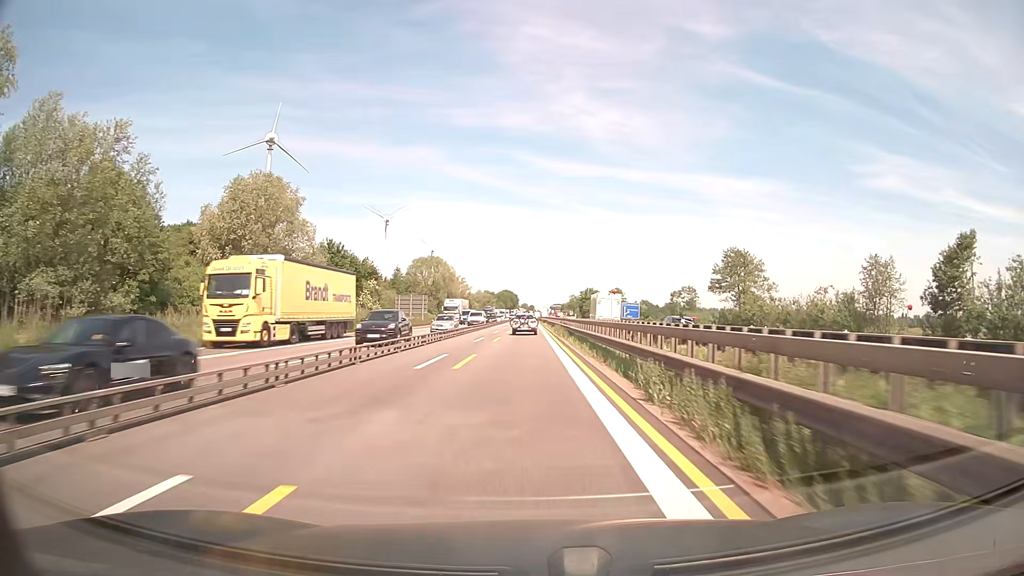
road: motorway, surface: asphalt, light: Day
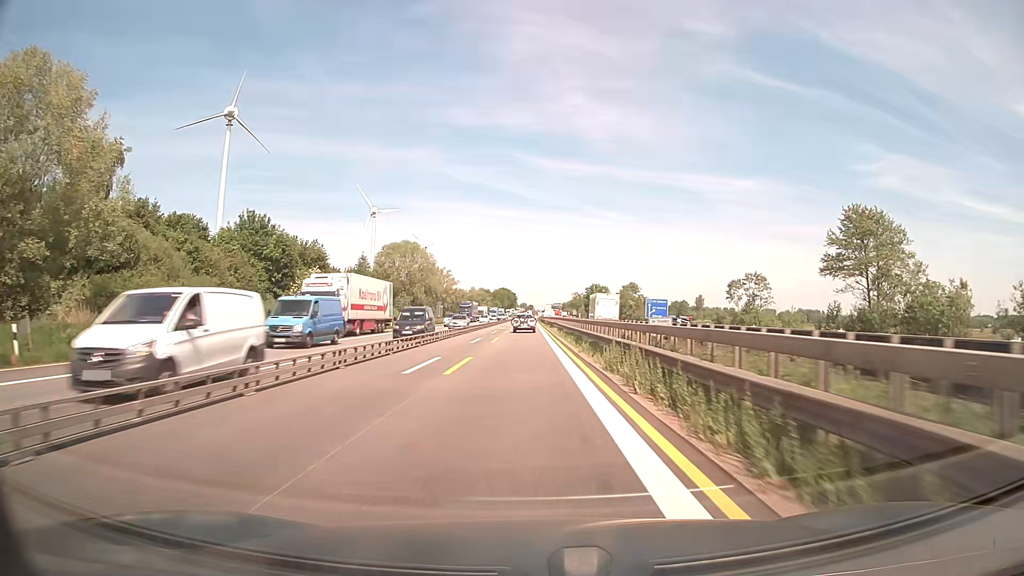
(+0.1, +37.6) m; 0°
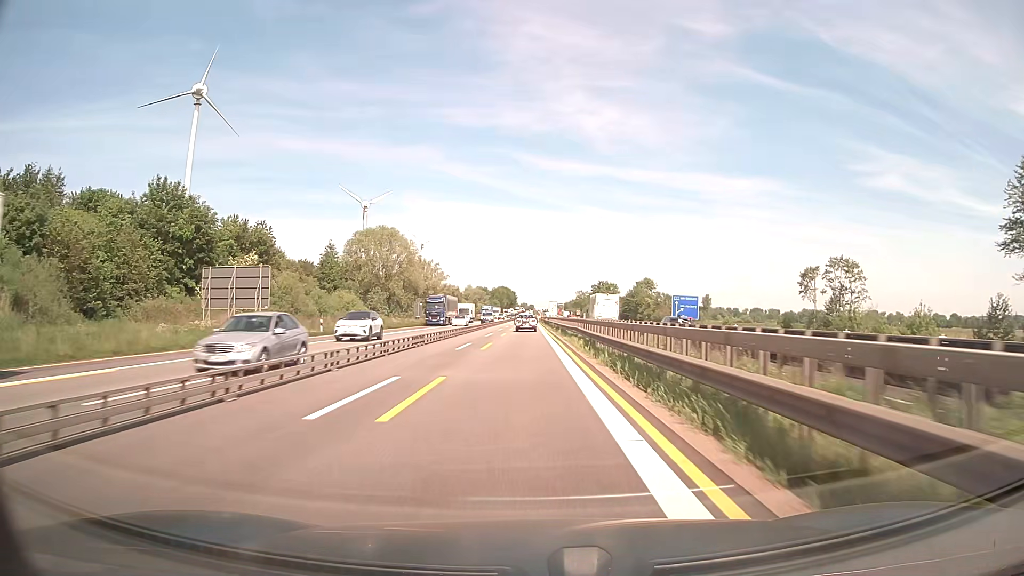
(0.0, +25.1) m; 0°
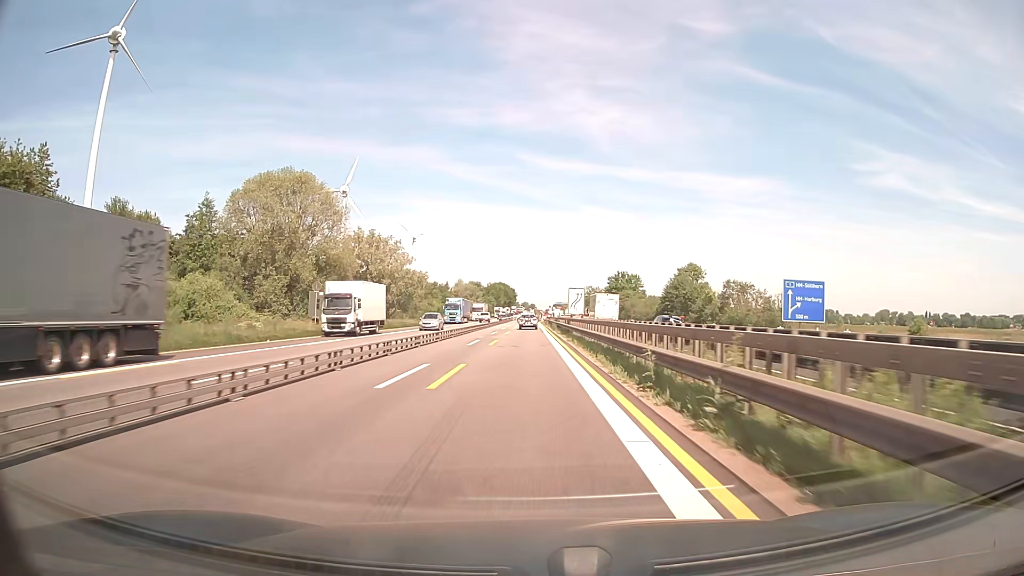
(-0.1, +50.2) m; 0°
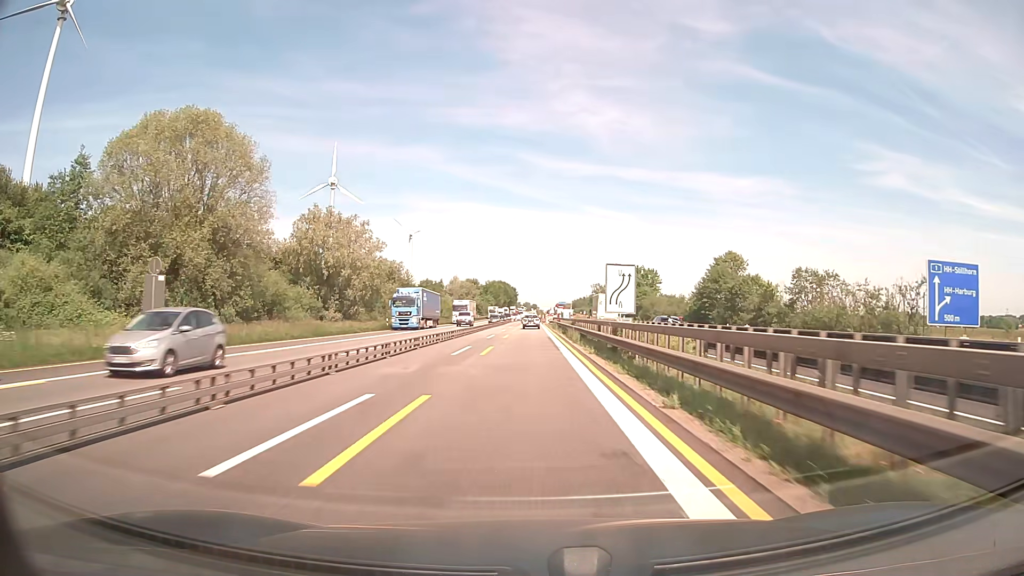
(0.0, +25.1) m; 0°
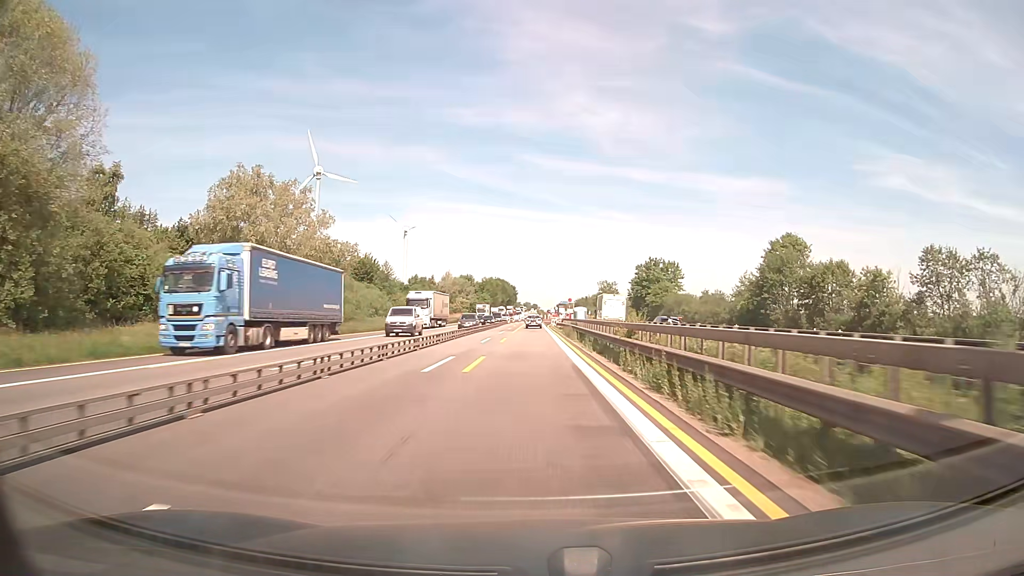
(0.0, +25.1) m; 0°
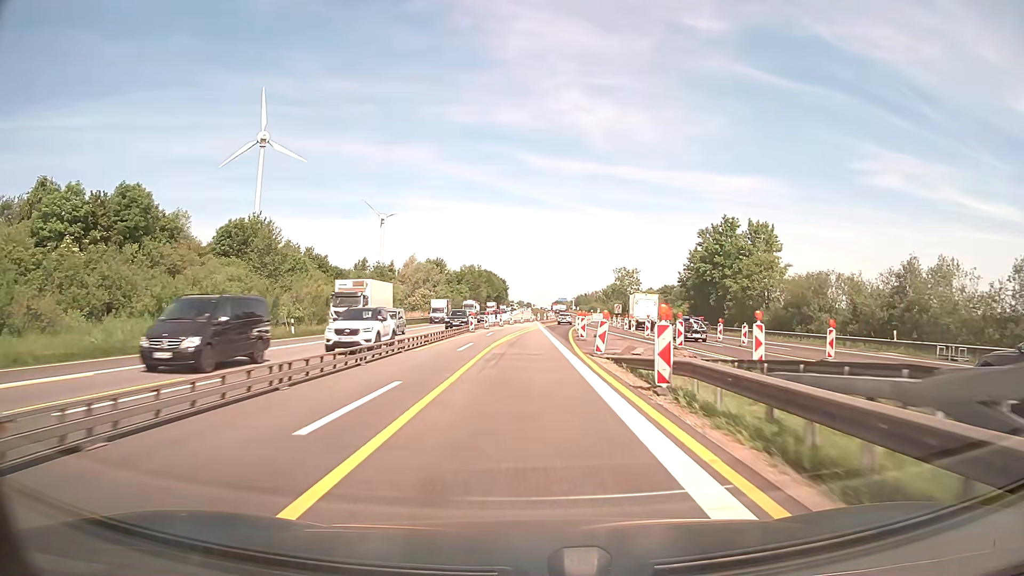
(+0.3, +62.8) m; 0°
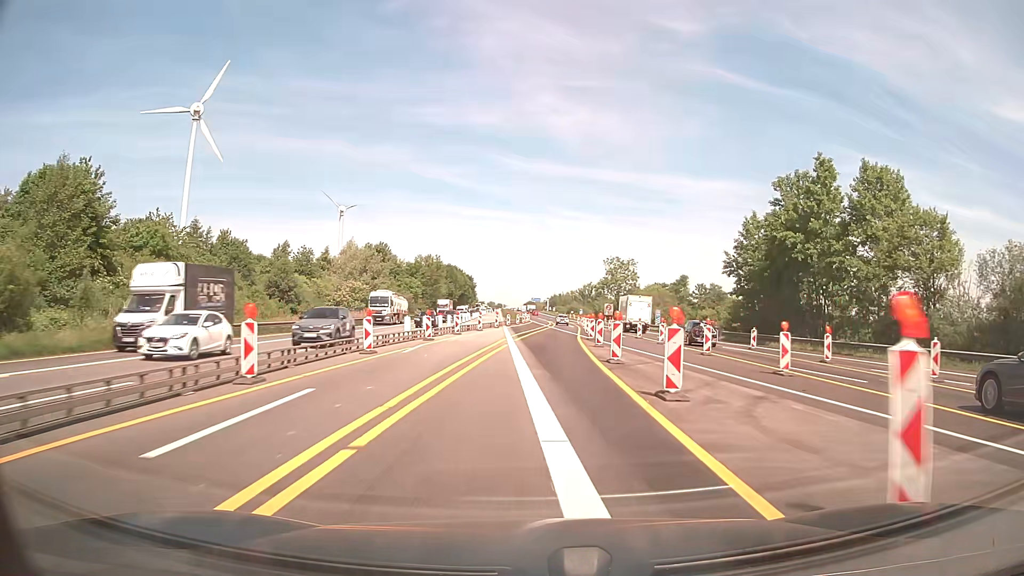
(+0.5, +37.7) m; +2°
(0, +10) (0, +20) (+1, +30) (+2, +40) (+2, +50) (+3, +60) (+4, +70) (+4, +80) (+5, +90) (+6, +100) m
